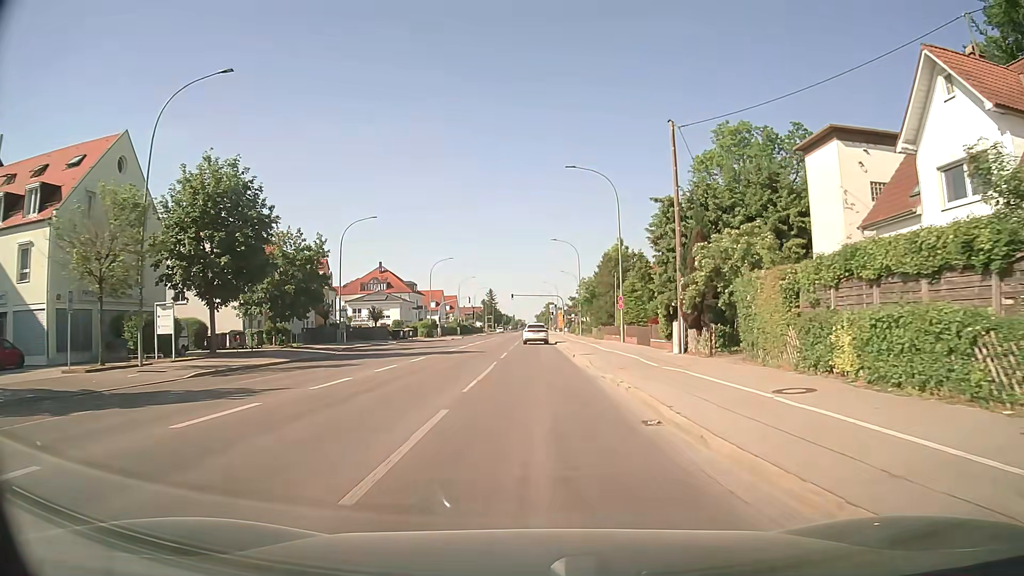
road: secondary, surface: asphalt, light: Day
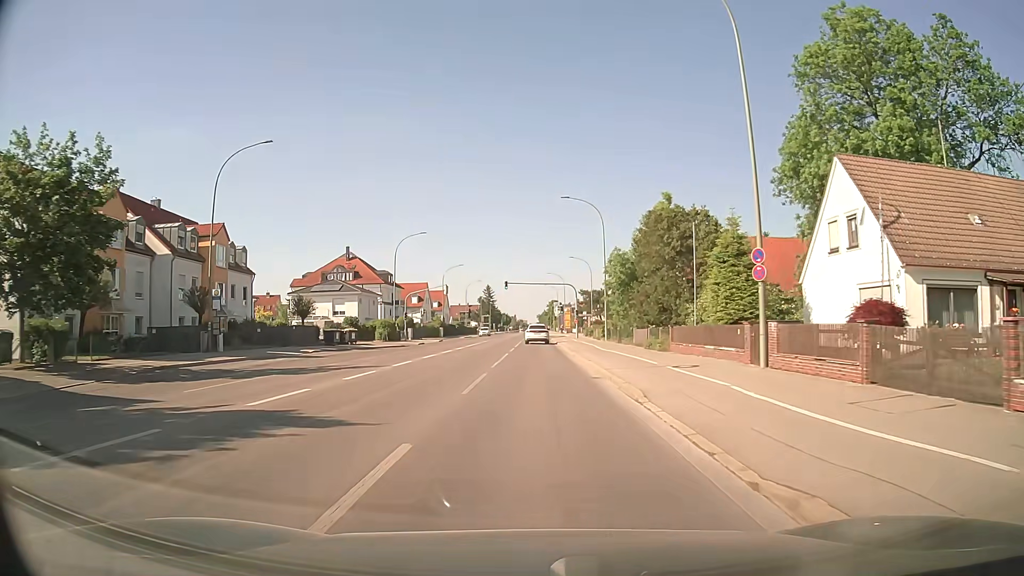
(-0.1, +27.7) m; 0°
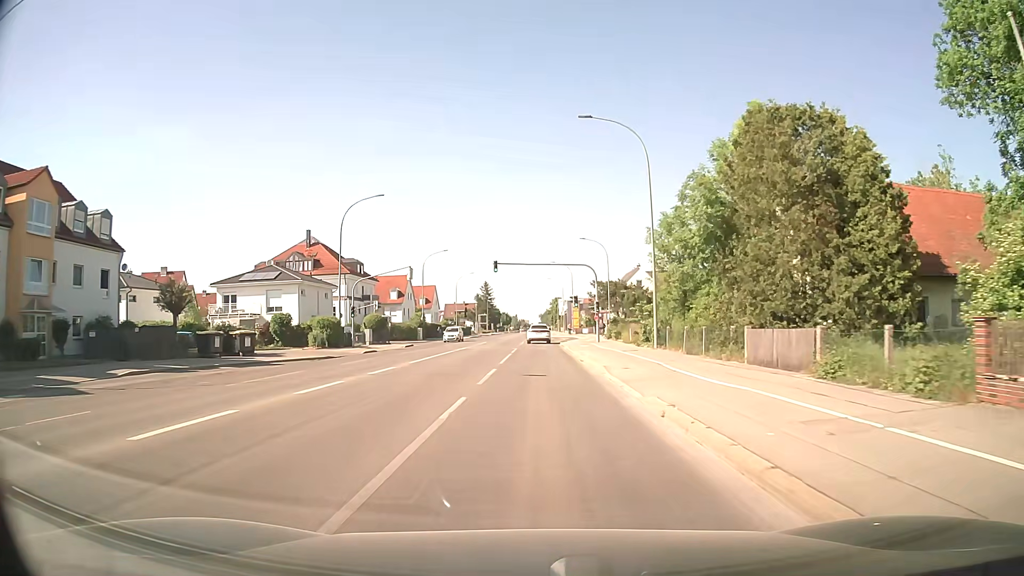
(0.0, +22.1) m; 0°
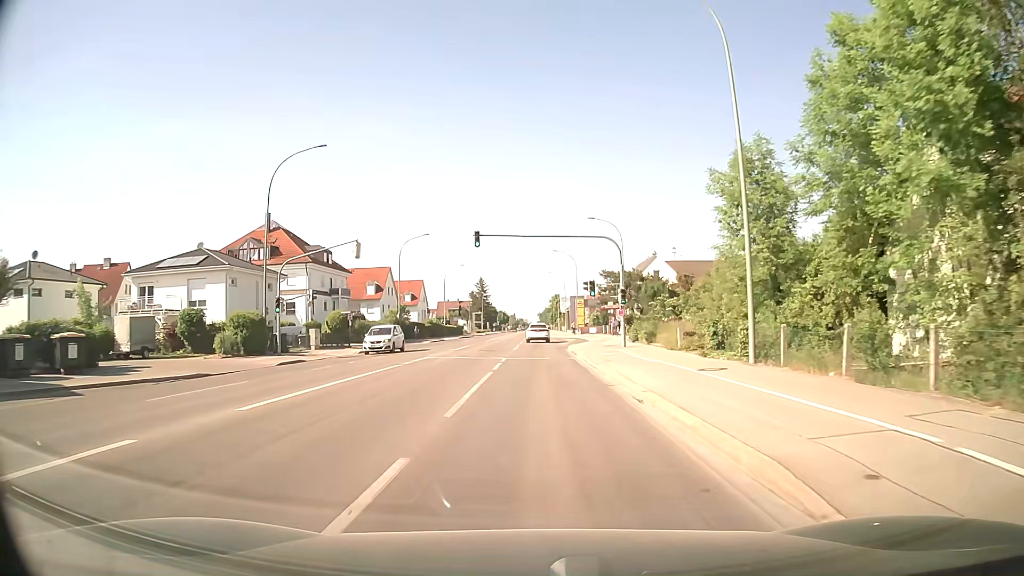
(0.0, +15.2) m; 0°
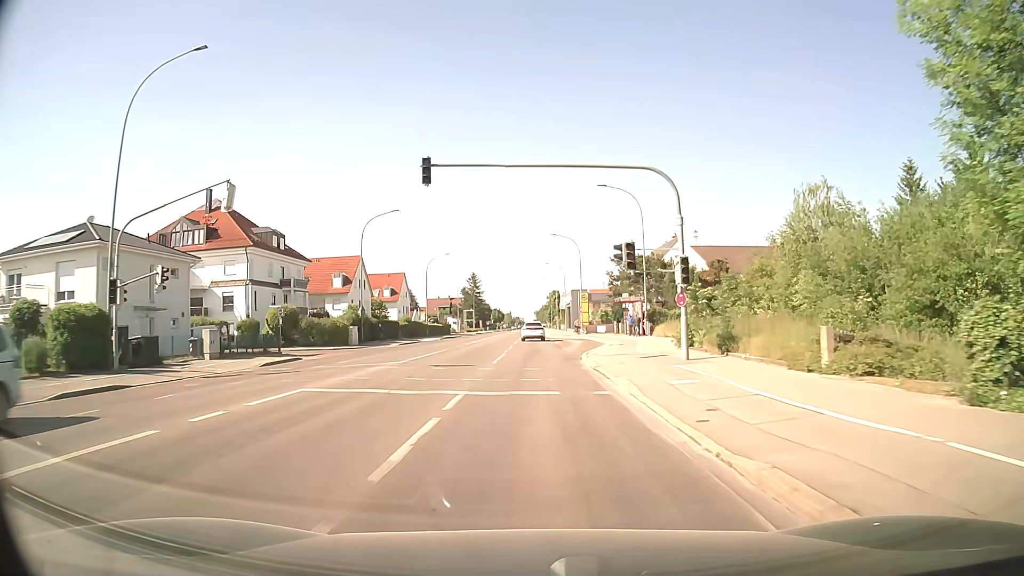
(+0.1, +15.4) m; 0°
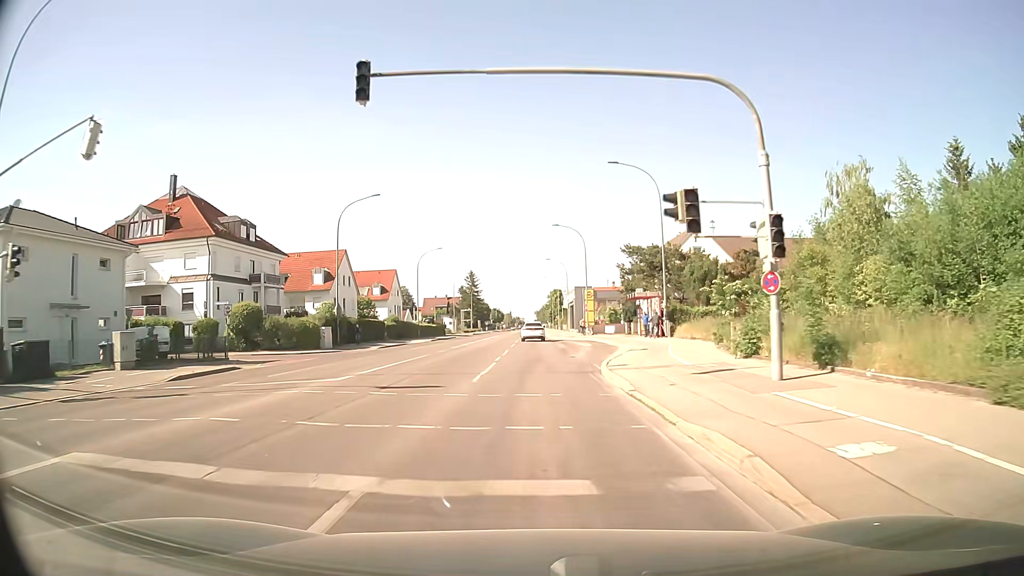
(0.0, +7.8) m; 0°
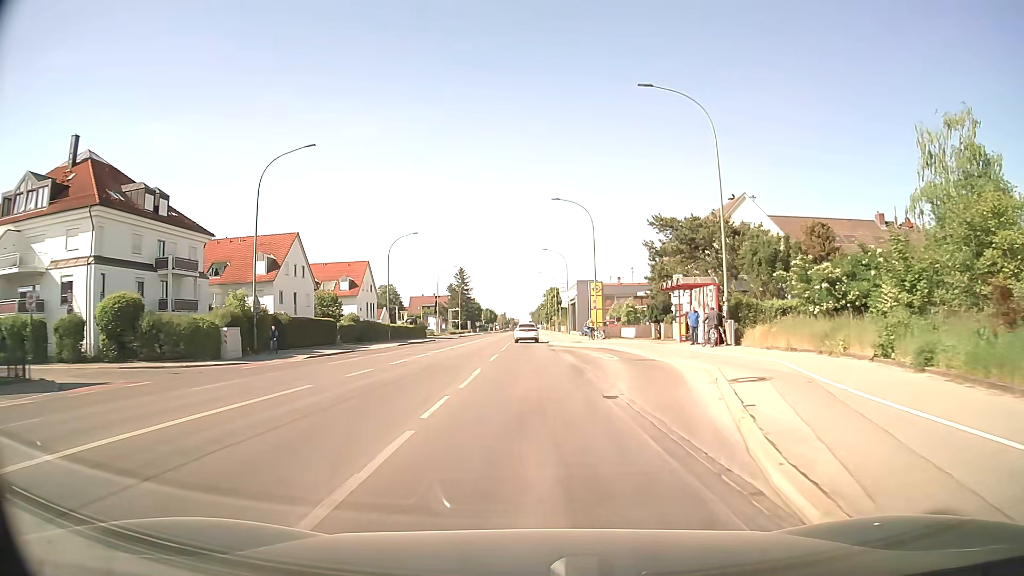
(0.0, +15.7) m; 0°
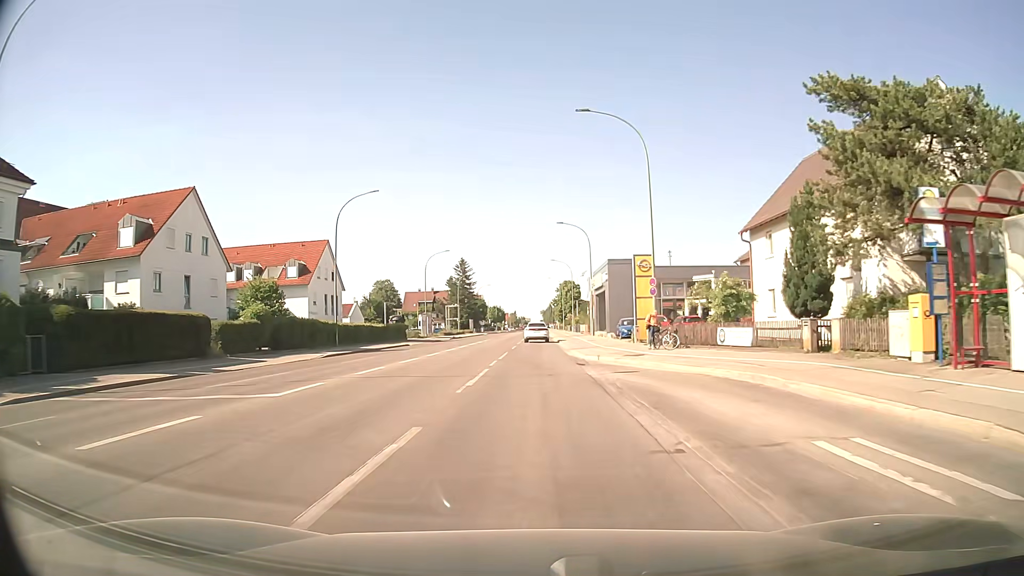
(0.0, +23.9) m; -1°
(0, +10) (0, +20) (0, +30) (0, +40) (0, +50) (0, +60) (0, +70) (0, +80) (0, +90) (0, +100) m
